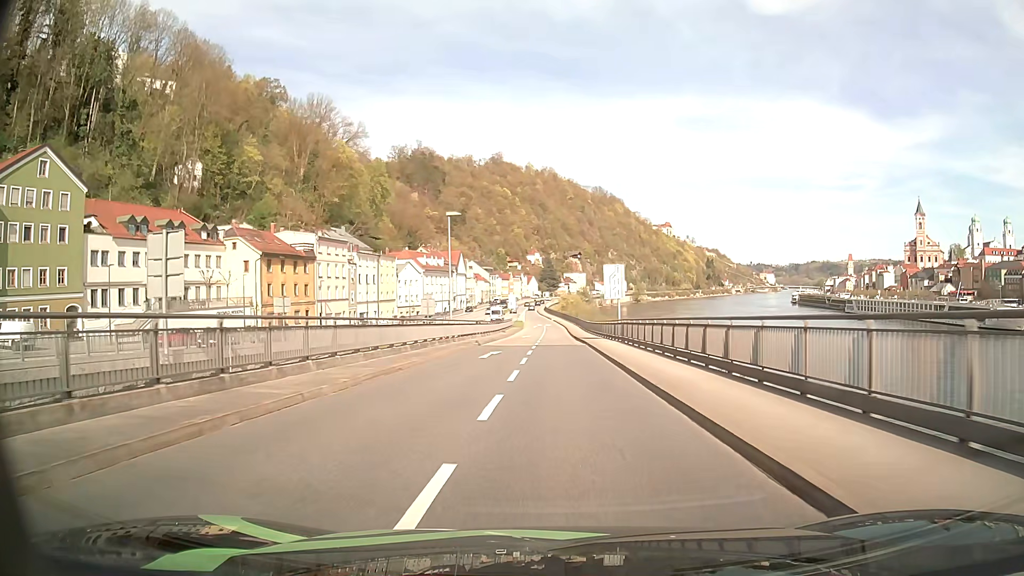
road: primary_link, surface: asphalt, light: Day
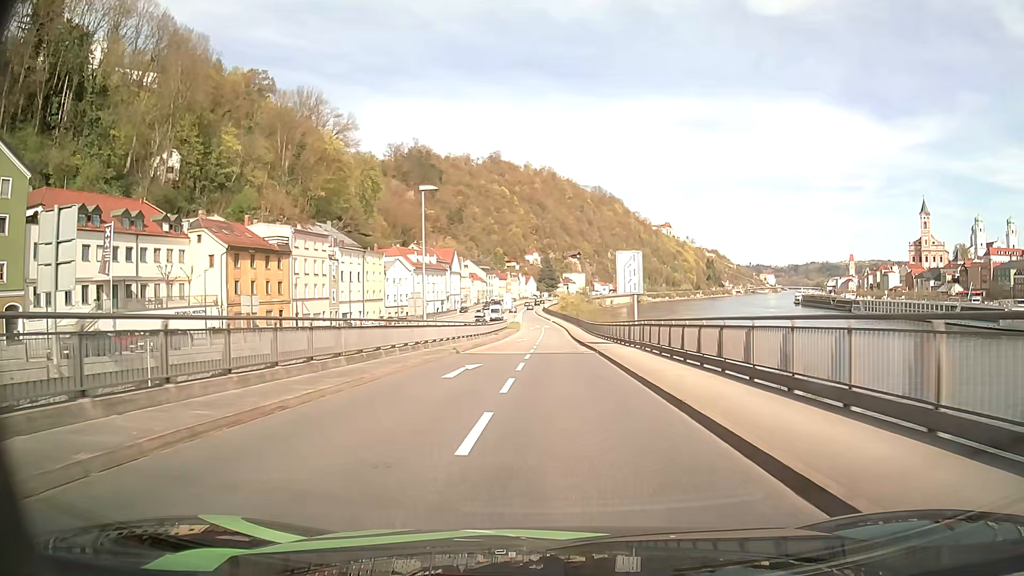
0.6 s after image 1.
(0.0, +8.4) m; 0°
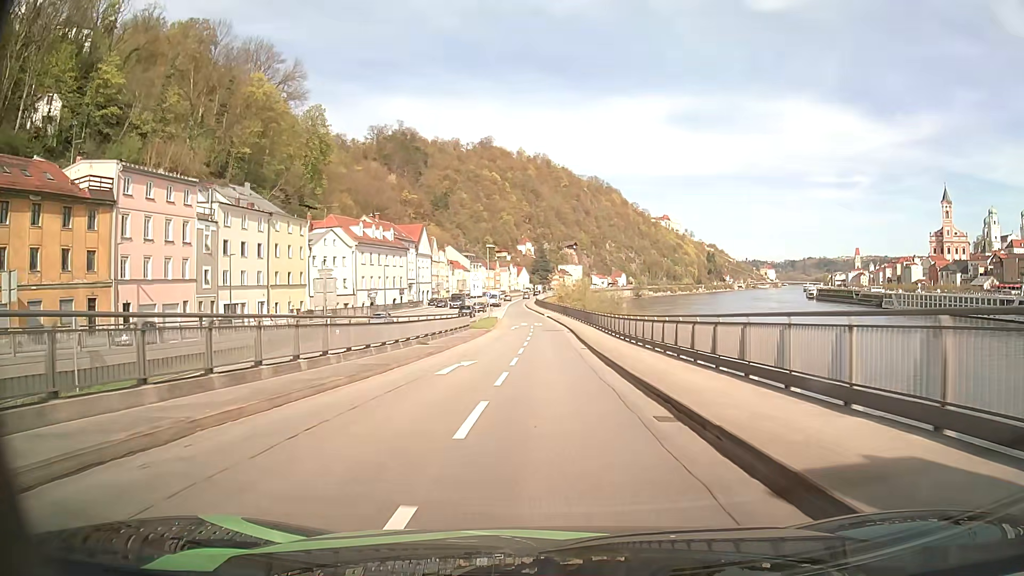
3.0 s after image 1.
(+0.2, +35.1) m; +1°
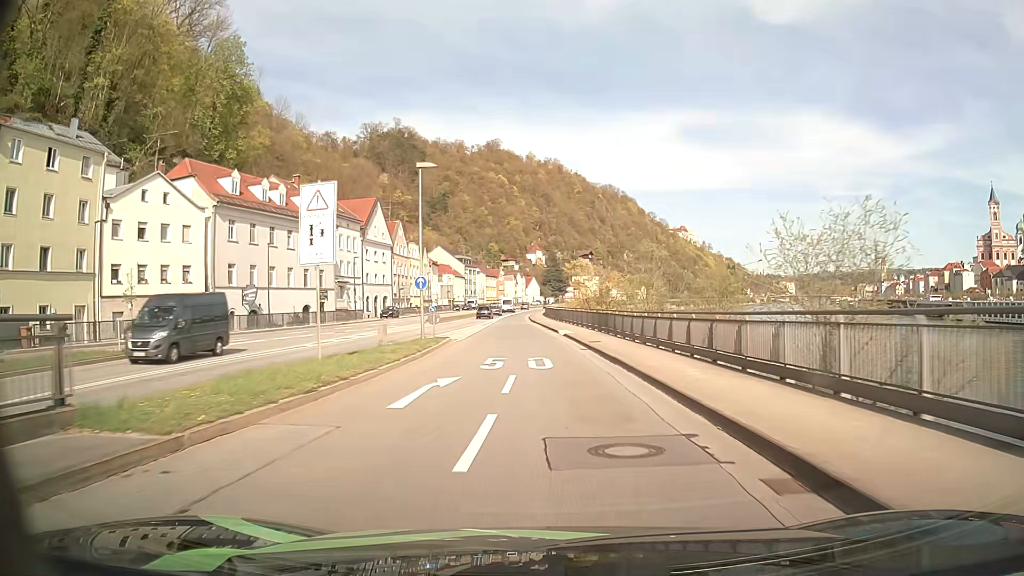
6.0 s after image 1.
(-0.5, +43.4) m; -1°
(0, +10) (0, +20) (-1, +30) (-2, +40) (-3, +50) (-3, +60) (-4, +70) (-4, +80) (-5, +90) (-5, +100) m
